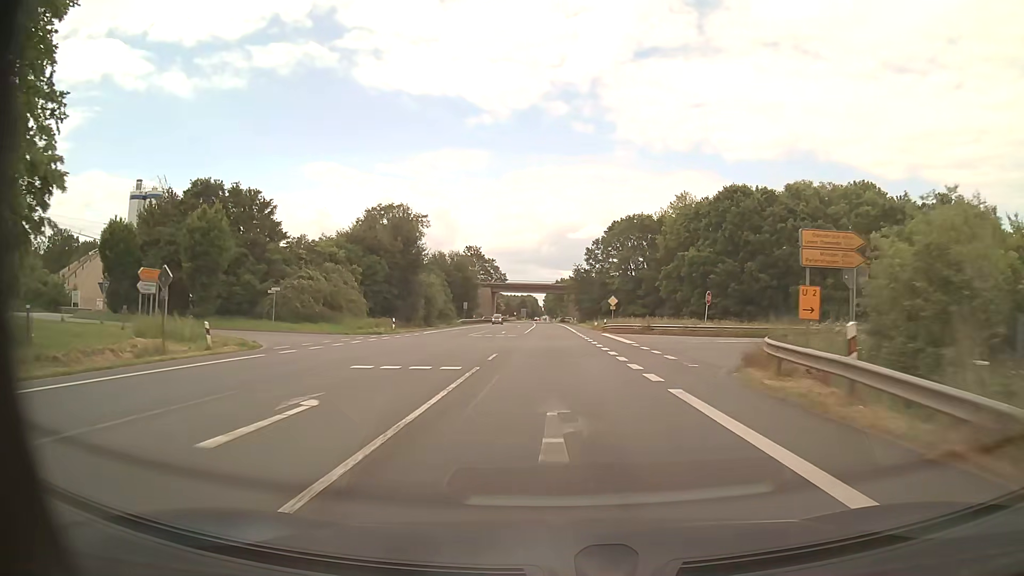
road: primary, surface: asphalt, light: Day
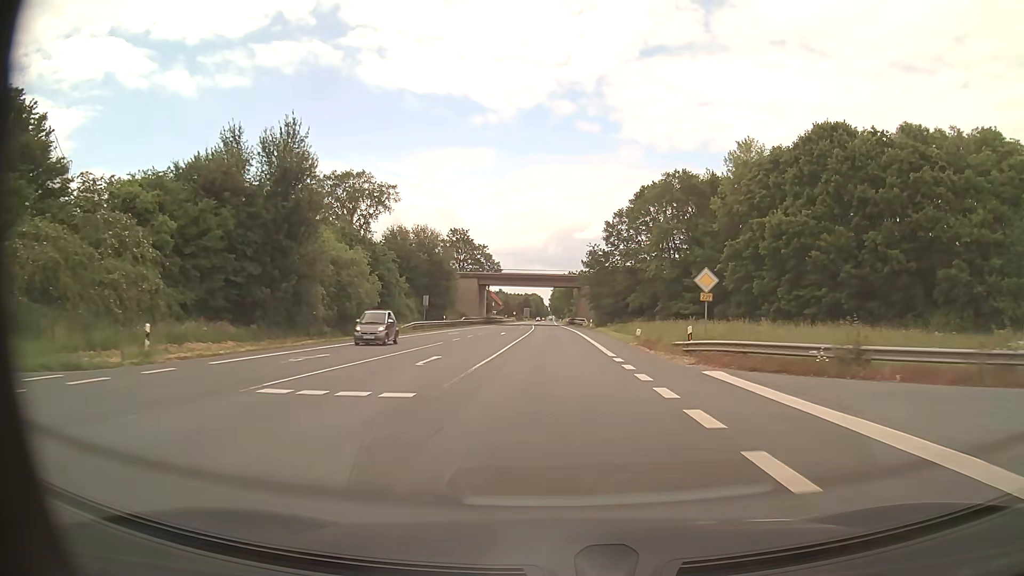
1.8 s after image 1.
(-0.2, +32.9) m; -1°
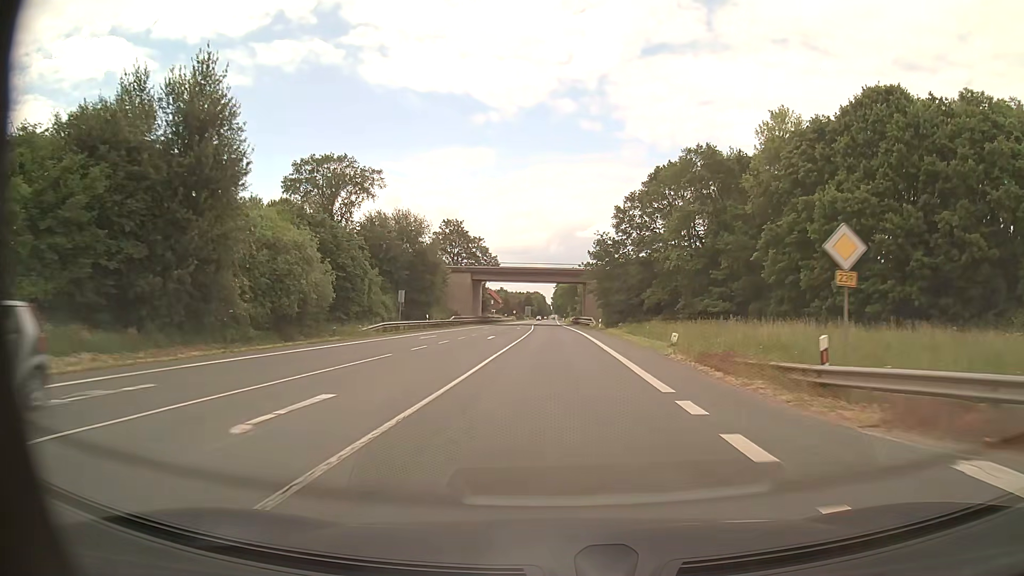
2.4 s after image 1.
(0.0, +11.0) m; 0°
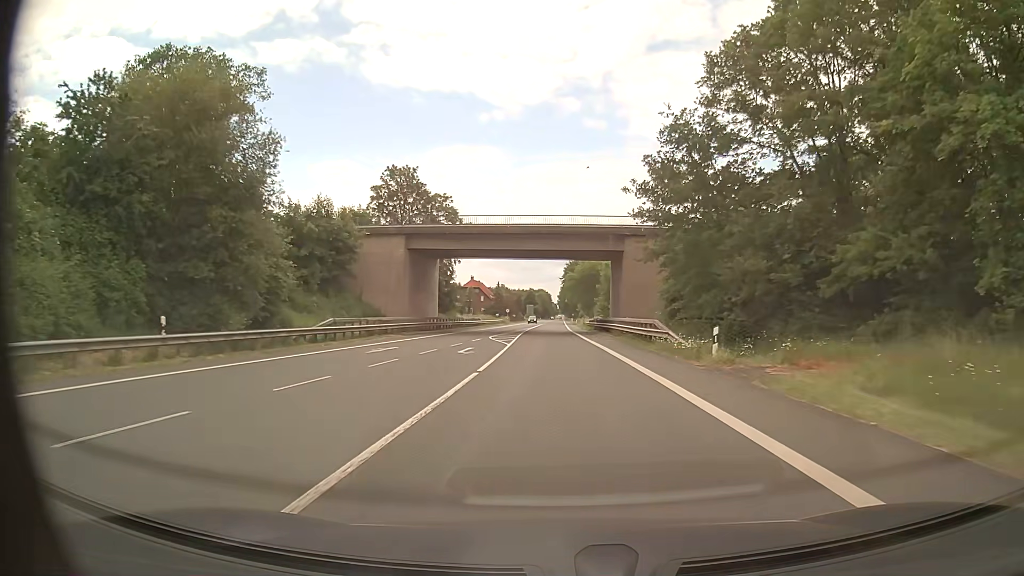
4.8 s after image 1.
(-0.3, +43.9) m; -1°
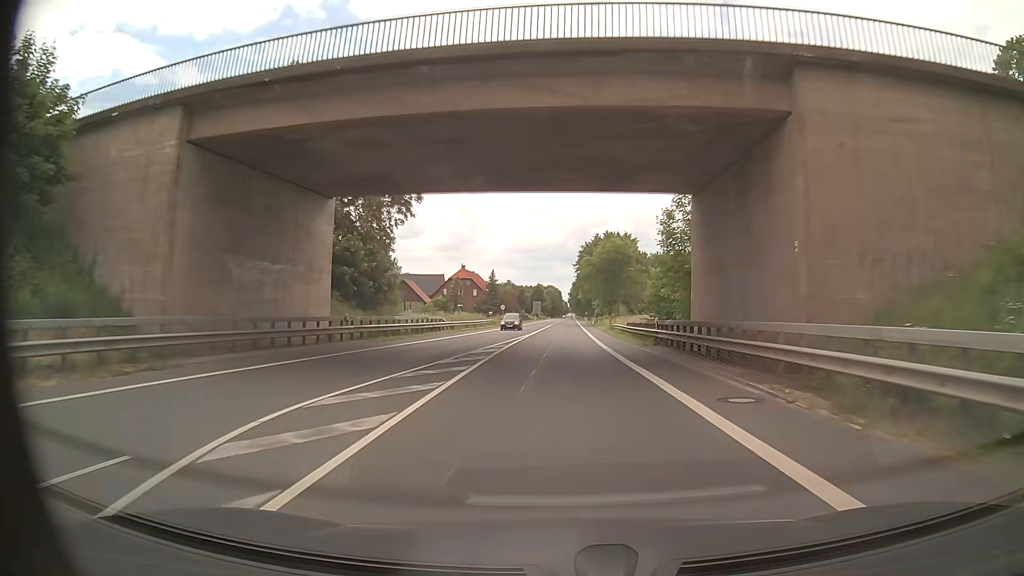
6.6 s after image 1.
(-0.2, +32.9) m; -1°
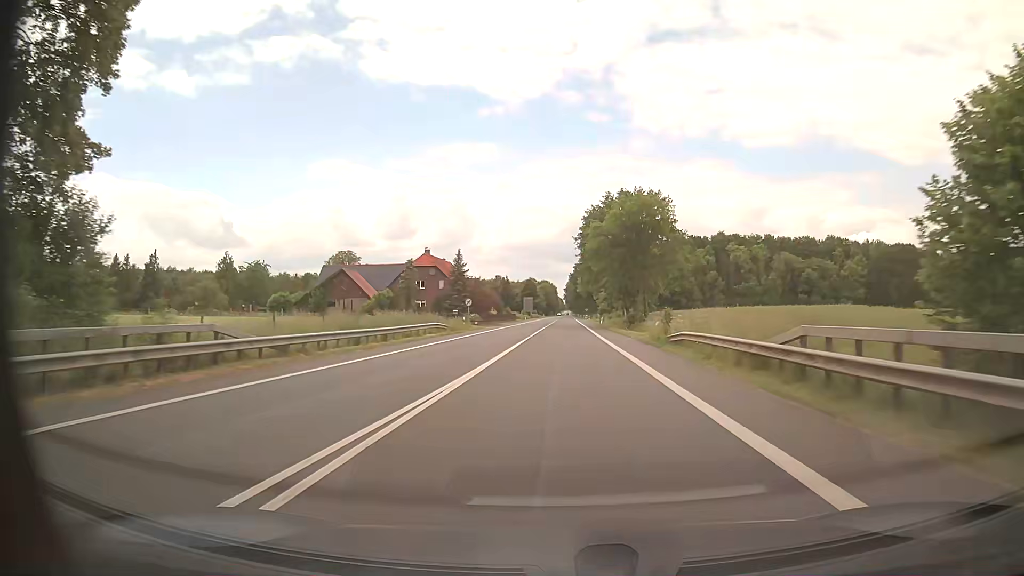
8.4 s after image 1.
(-0.1, +32.9) m; 0°
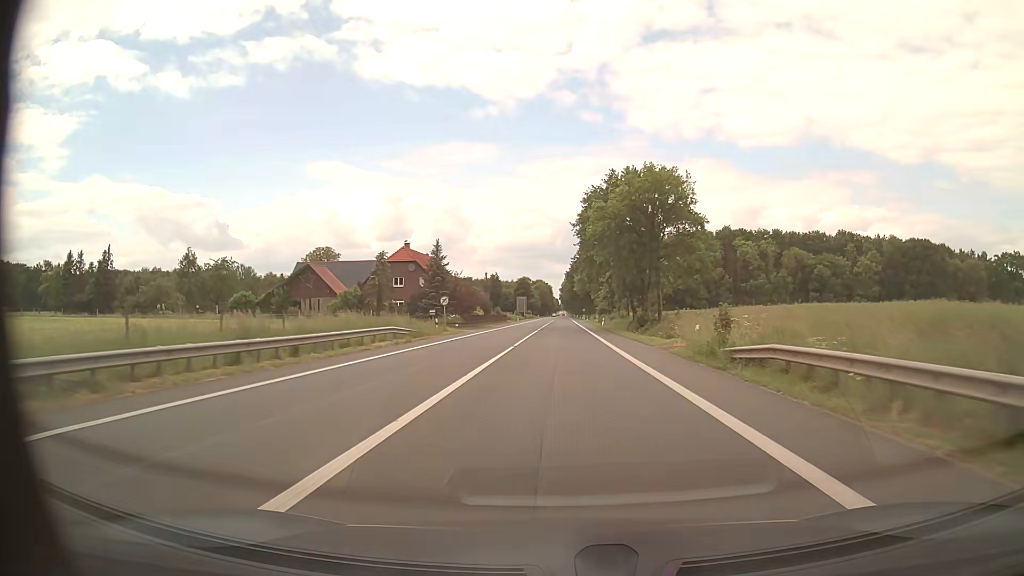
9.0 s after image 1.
(0.0, +11.0) m; 0°
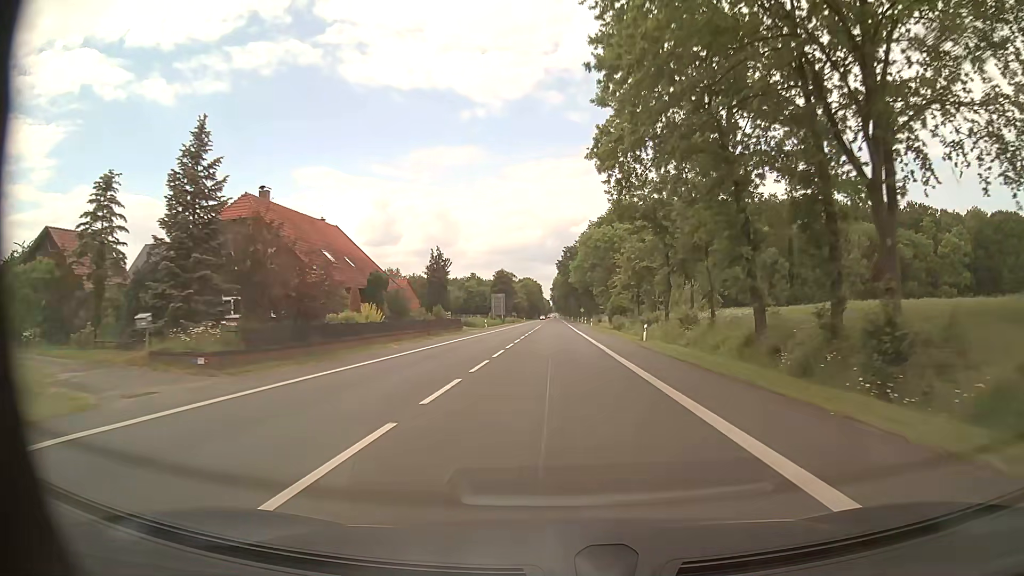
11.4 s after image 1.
(+0.4, +44.2) m; +1°
(0, +10) (0, +20) (0, +30) (0, +40) (0, +50) (0, +60) (0, +70) (0, +80) (0, +90) (0, +100) m
